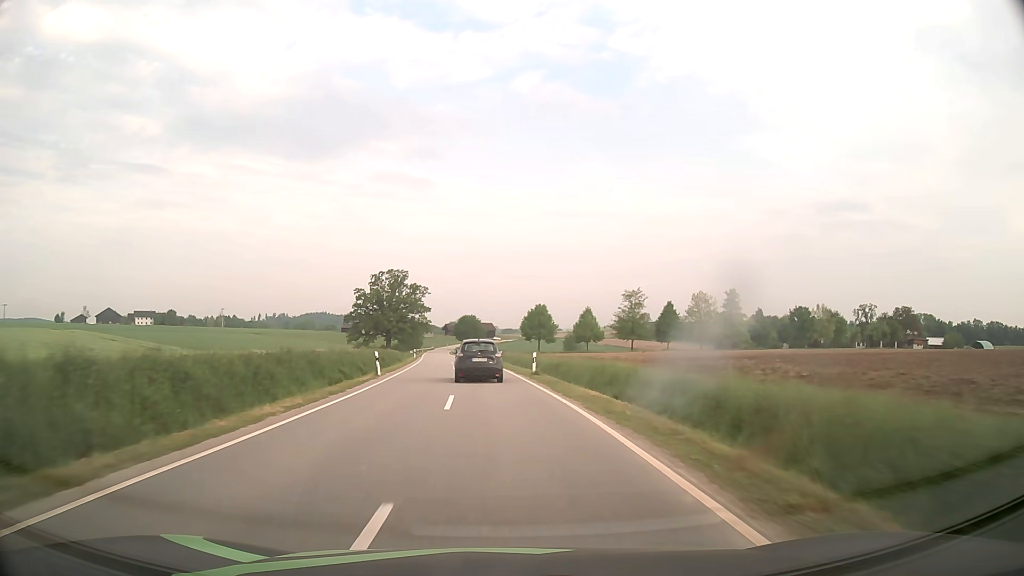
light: Day
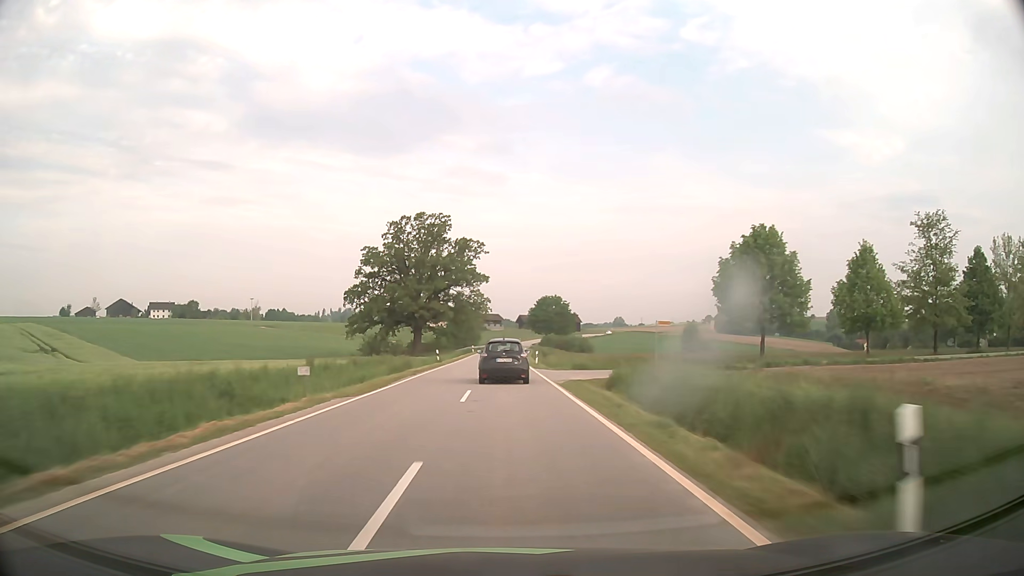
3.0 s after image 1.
(-5.5, +70.9) m; -7°
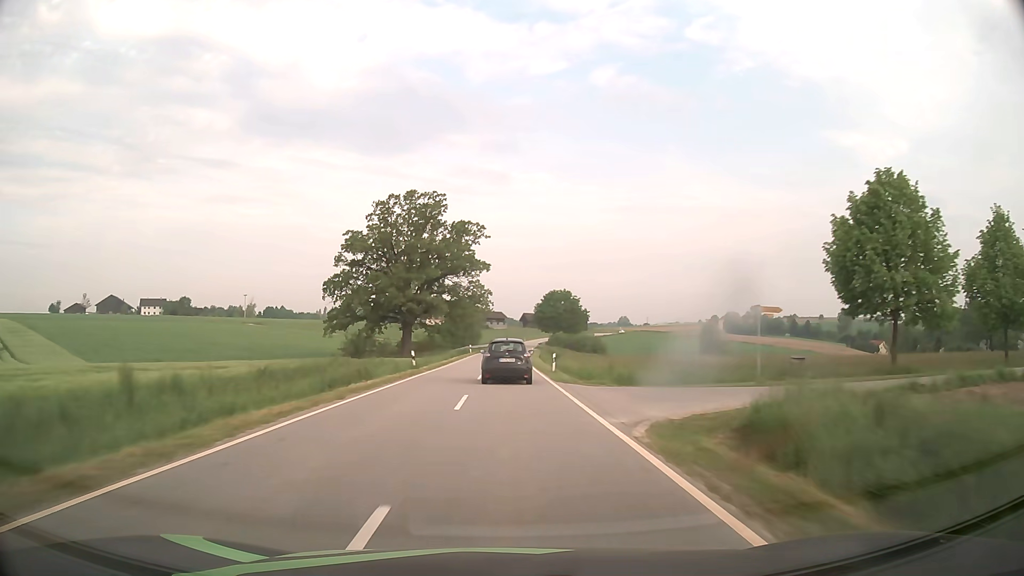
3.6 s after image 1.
(-0.1, +14.3) m; 0°
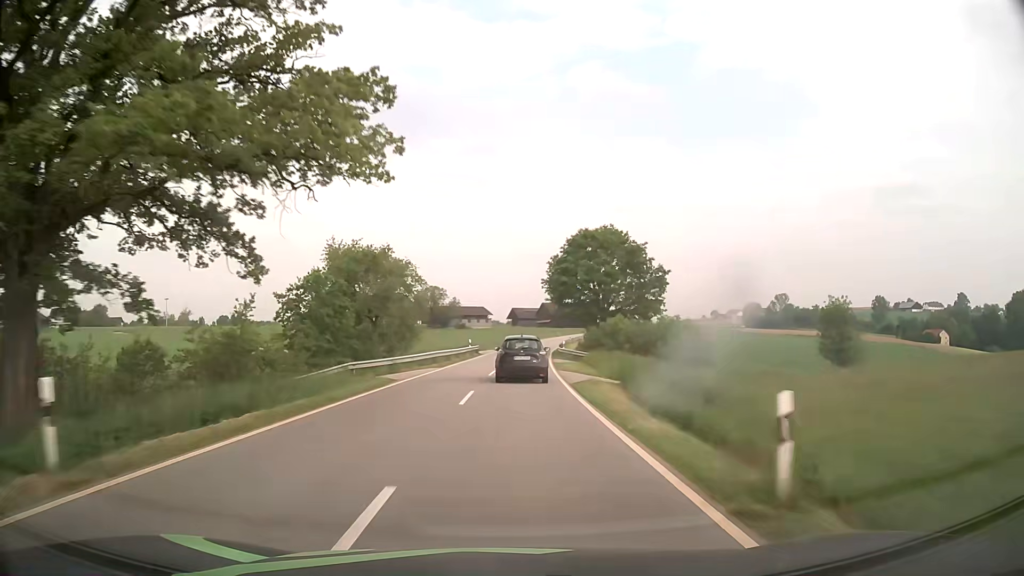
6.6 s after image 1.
(+0.4, +72.4) m; +1°
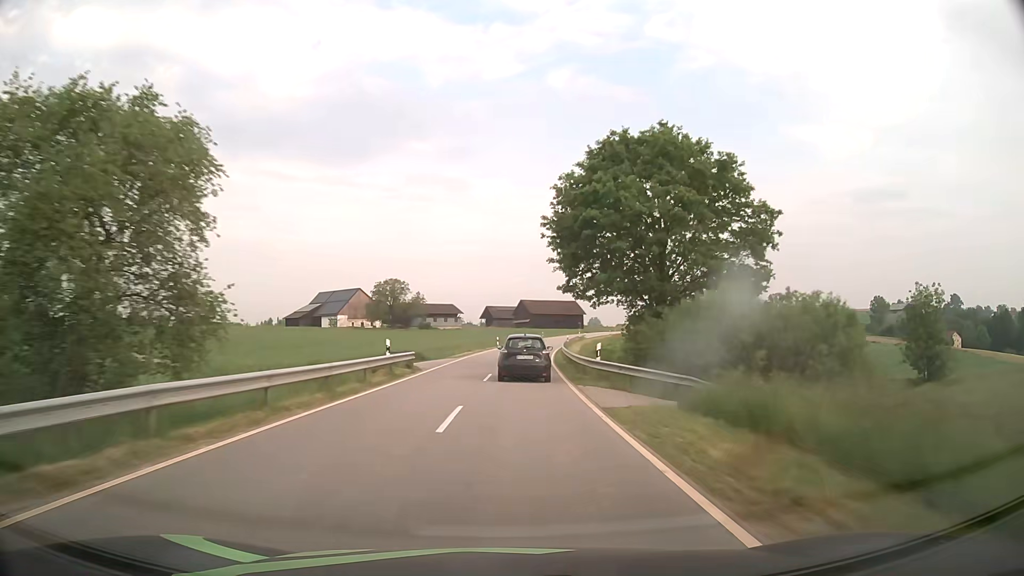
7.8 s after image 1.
(+0.3, +28.9) m; +2°
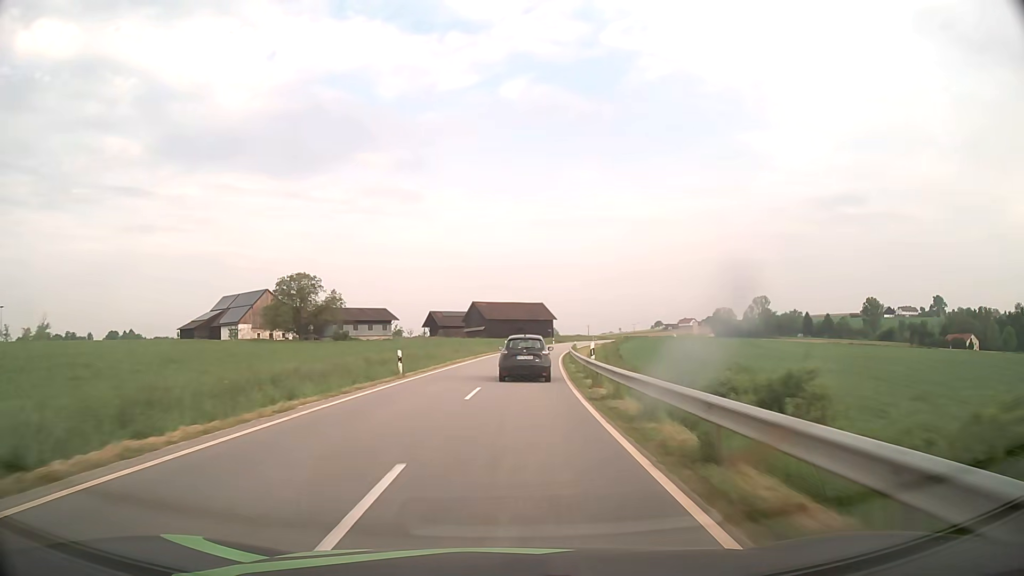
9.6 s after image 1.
(+1.5, +42.9) m; +4°
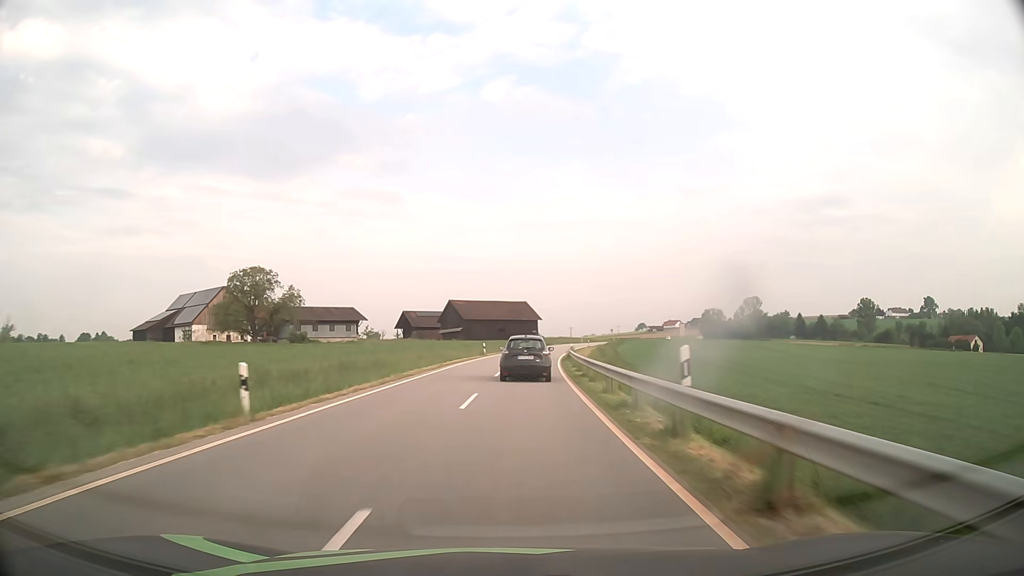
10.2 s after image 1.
(+0.2, +14.1) m; +1°
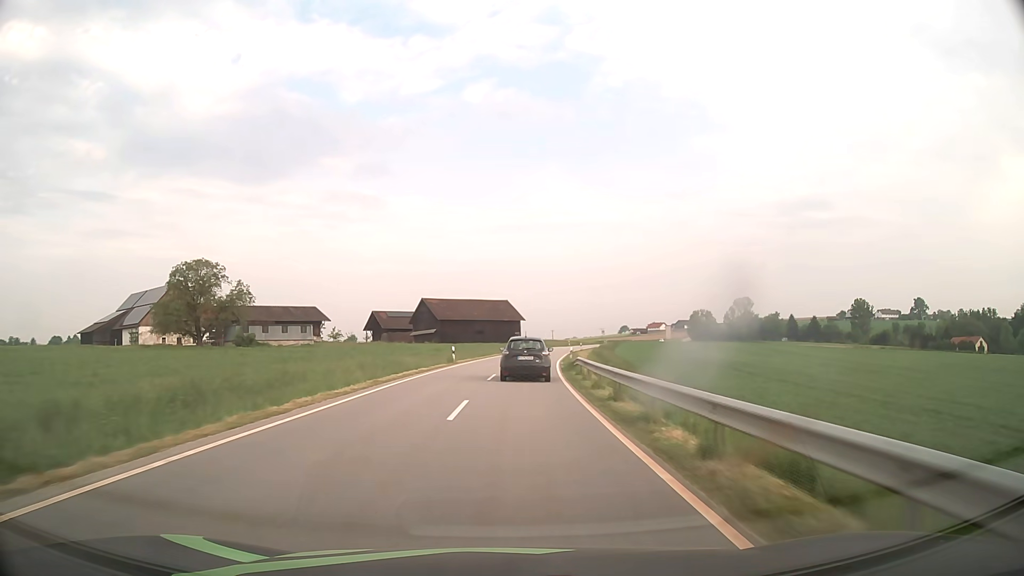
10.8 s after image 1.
(+0.2, +14.1) m; +2°
(0, +10) (0, +20) (+1, +30) (+2, +40) (+2, +50) (+4, +60) (+5, +70) (+6, +80) (+8, +90) (+10, +99) m
